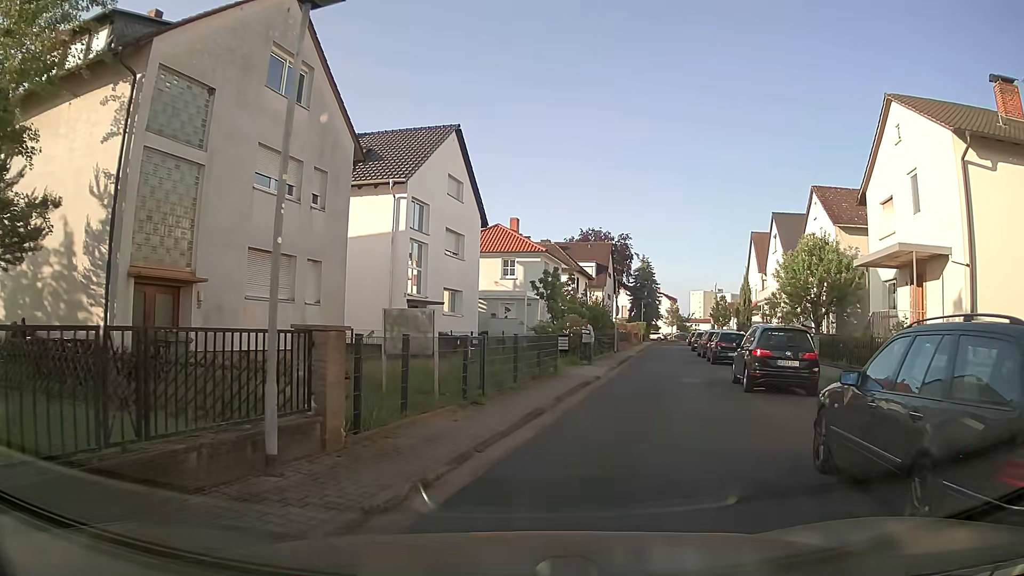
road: residential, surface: asphalt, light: Day
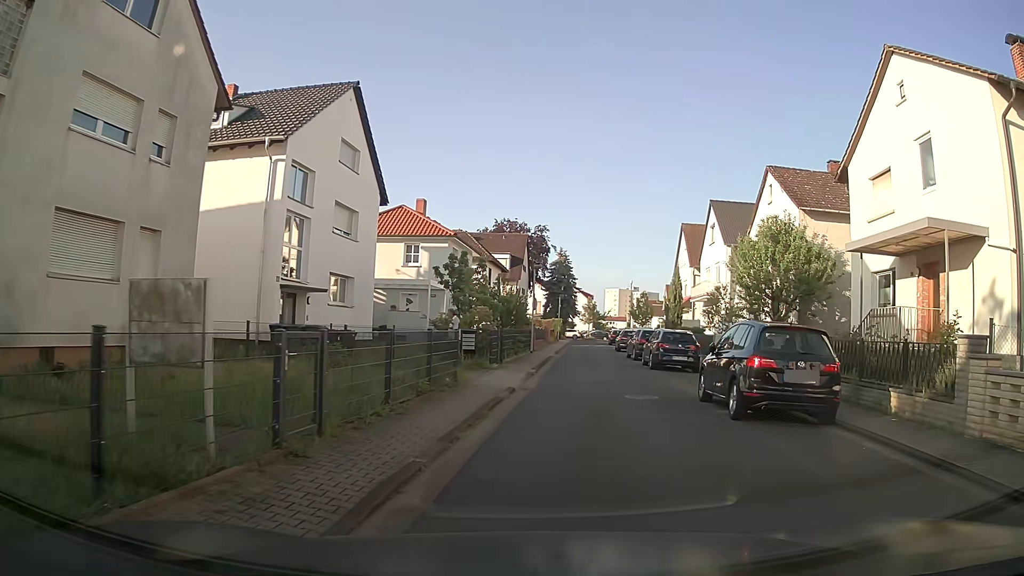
(+0.3, +5.2) m; +7°
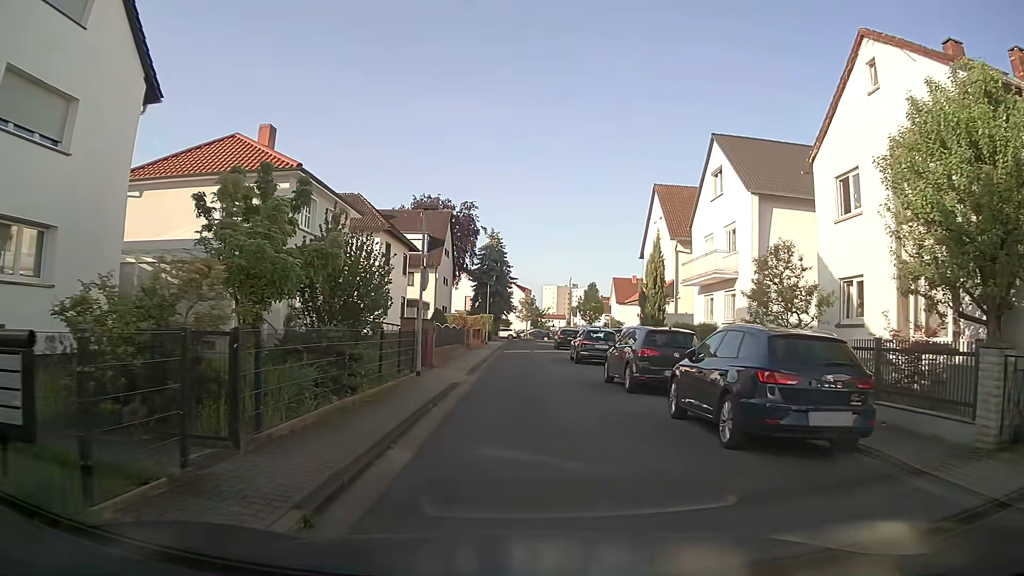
(+1.3, +16.3) m; +4°
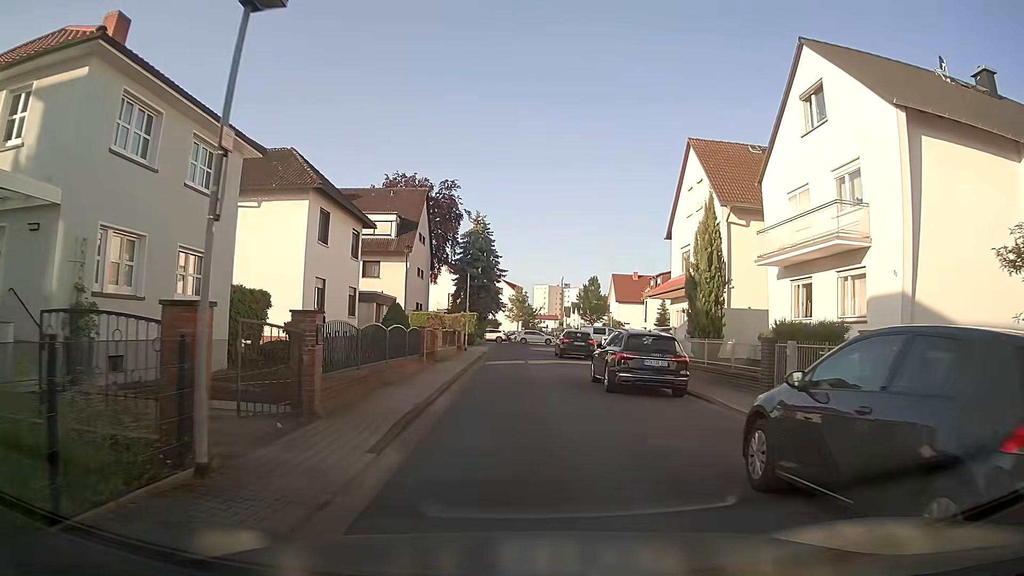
(+0.2, +11.6) m; +2°
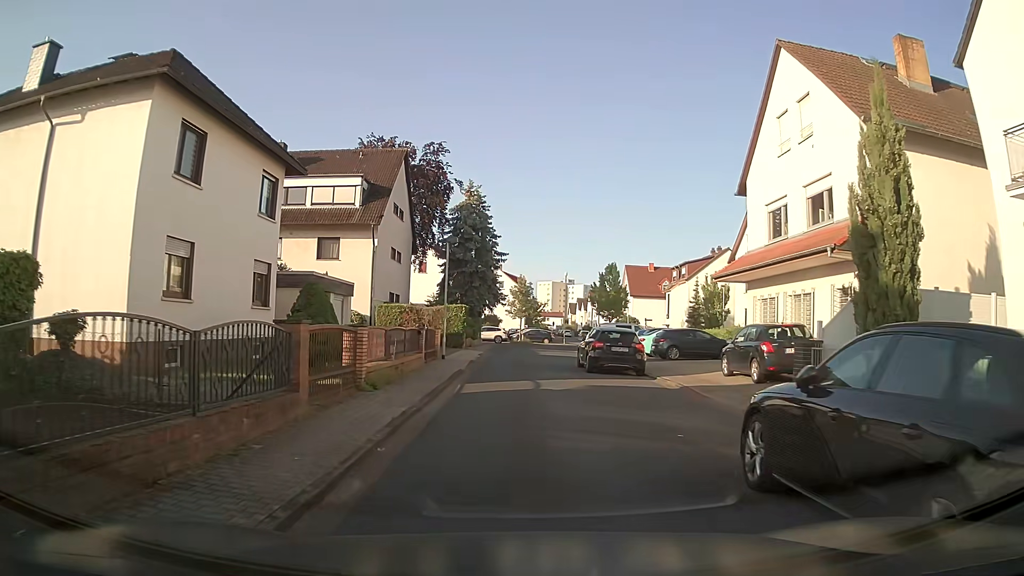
(-0.1, +12.3) m; -1°
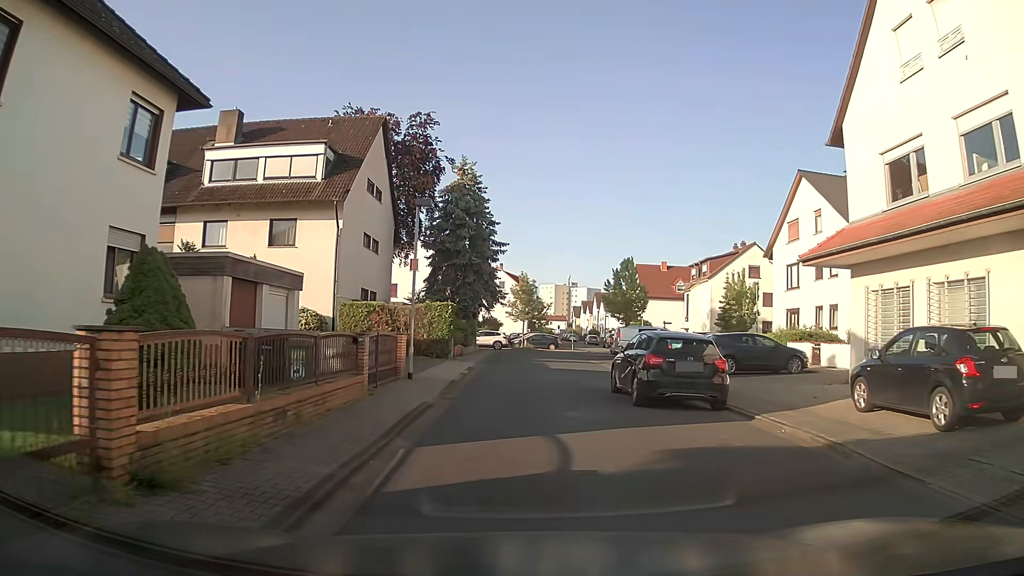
(0.0, +8.1) m; 0°
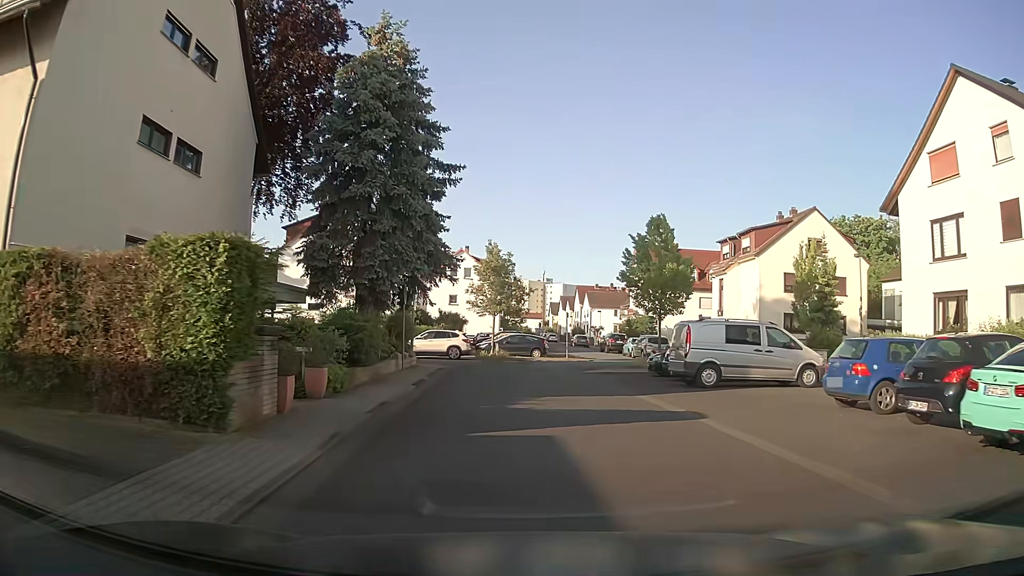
(+0.2, +19.9) m; +3°
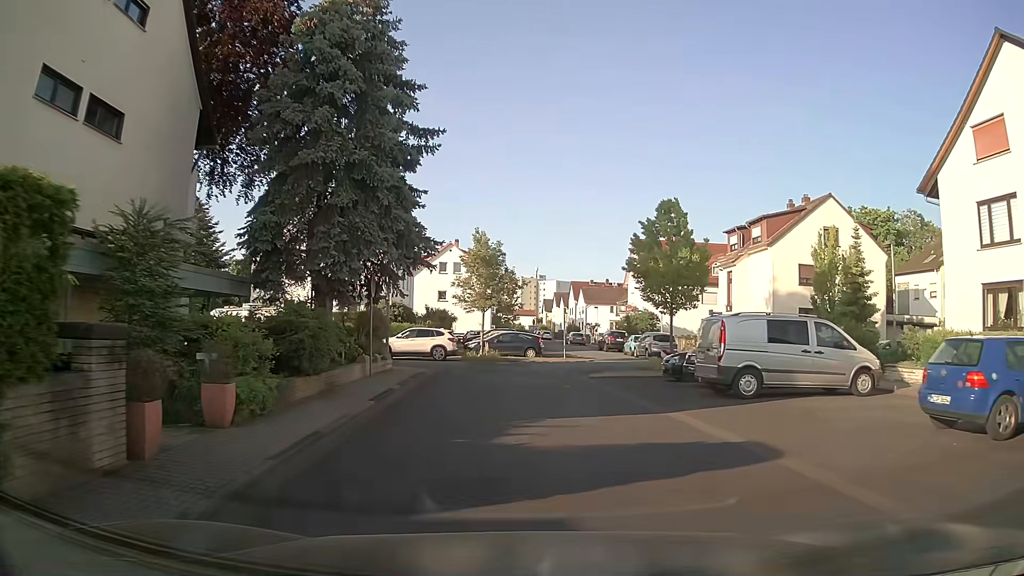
(0.0, +3.9) m; 0°
